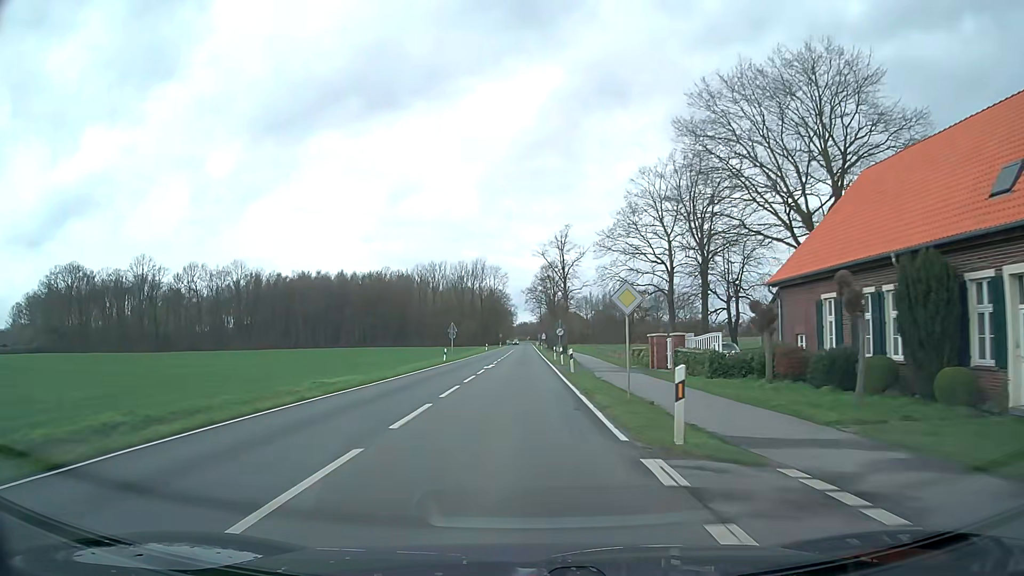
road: secondary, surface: asphalt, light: Day
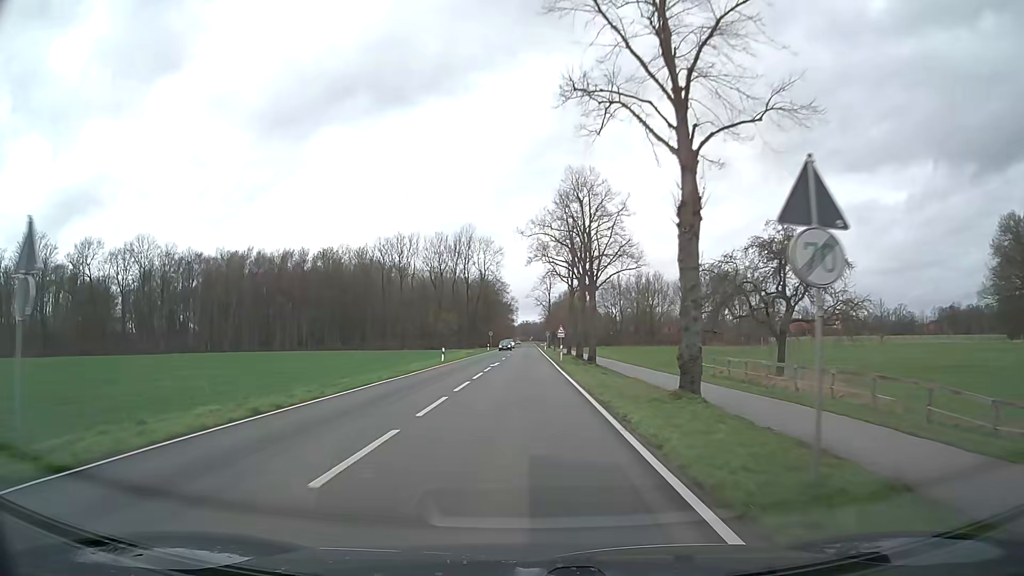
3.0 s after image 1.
(-0.2, +53.5) m; 0°
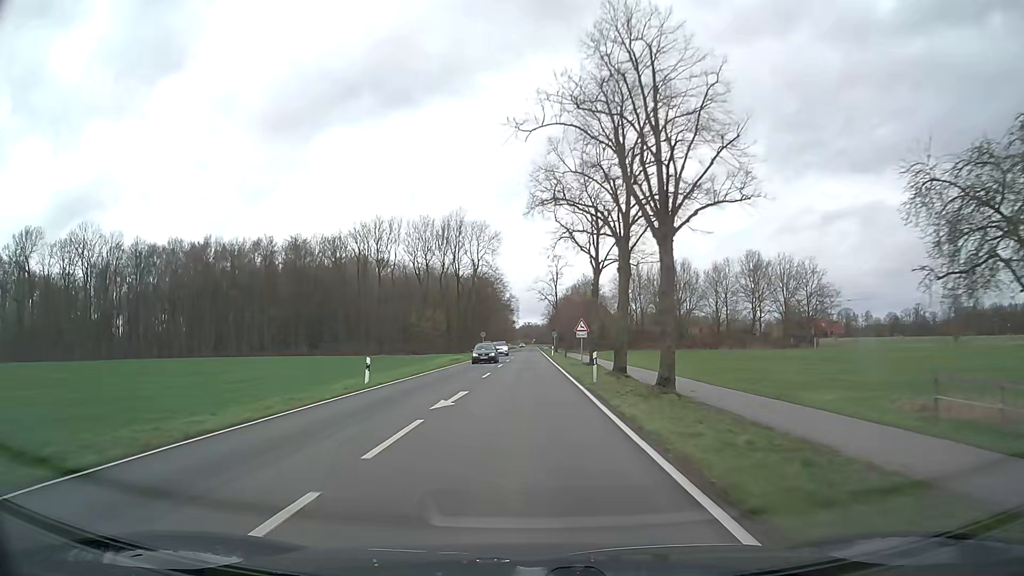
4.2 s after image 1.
(0.0, +22.6) m; 0°
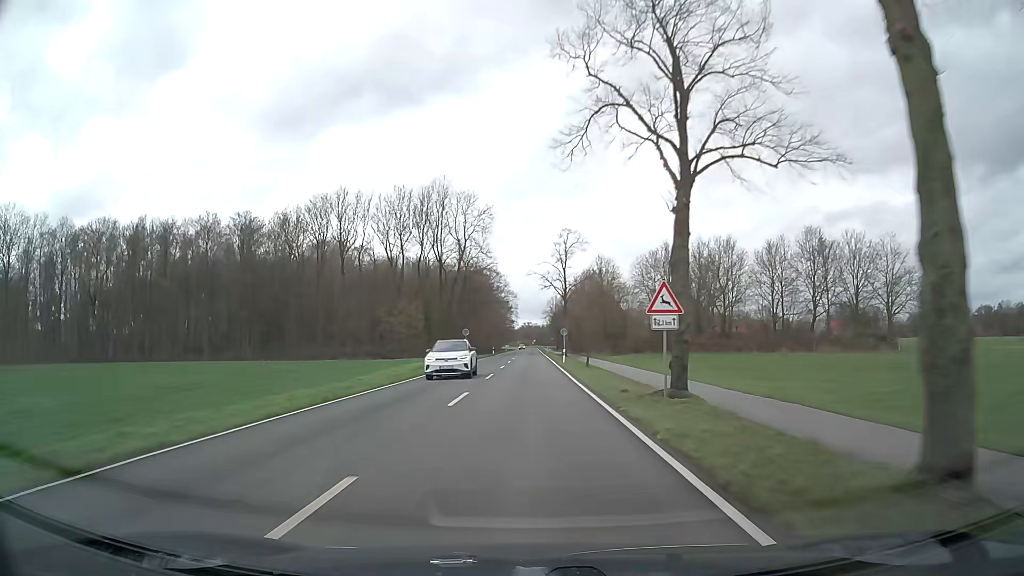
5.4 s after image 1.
(0.0, +24.3) m; 0°
(0, +10) (0, +20) (0, +30) (0, +40) (0, +50) (0, +60) (0, +70) (0, +80) (0, +90) (0, +100) m
